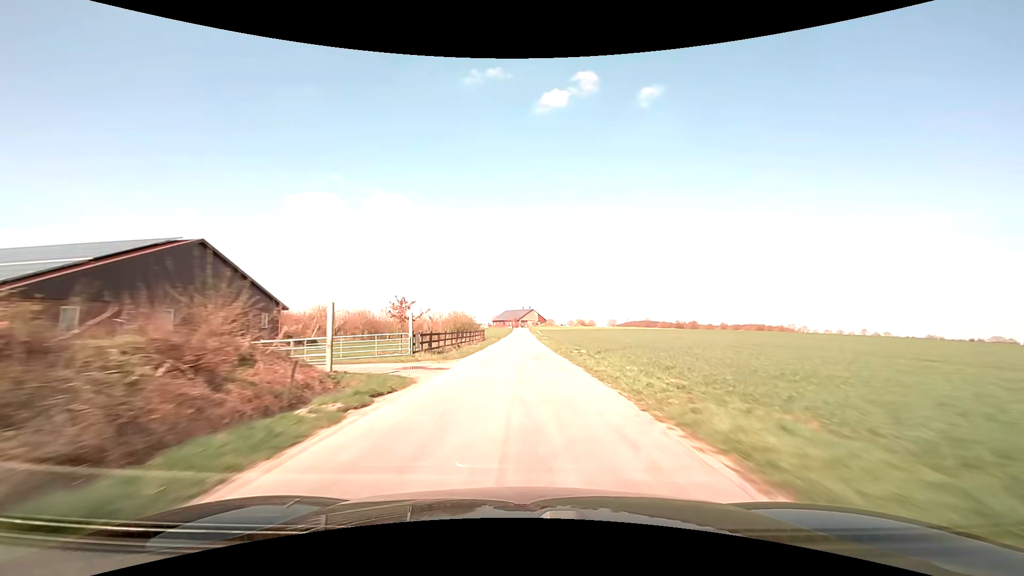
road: unclassified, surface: asphalt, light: Day
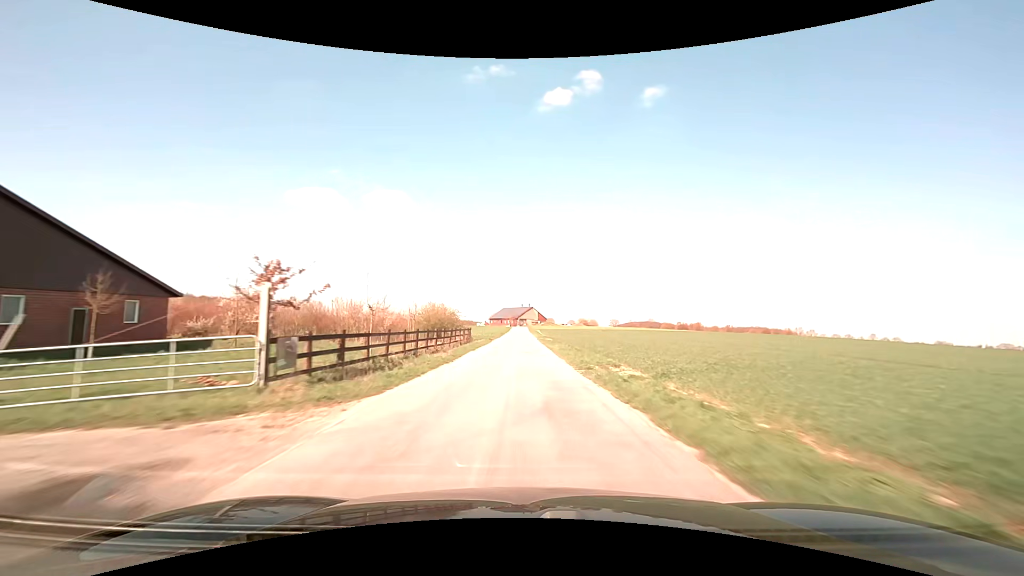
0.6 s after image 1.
(+0.1, +14.8) m; 0°
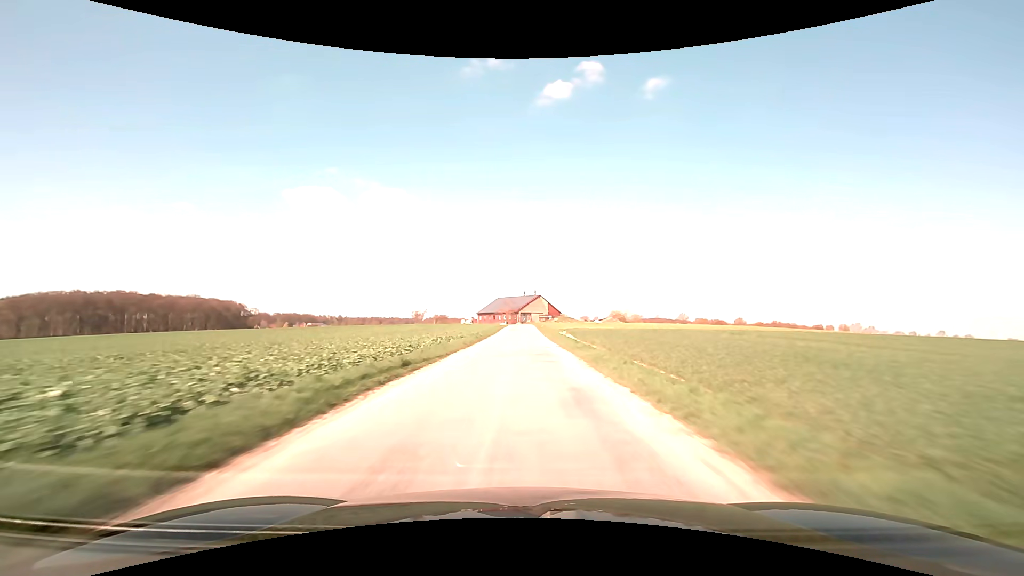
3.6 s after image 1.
(-0.5, +73.9) m; -1°
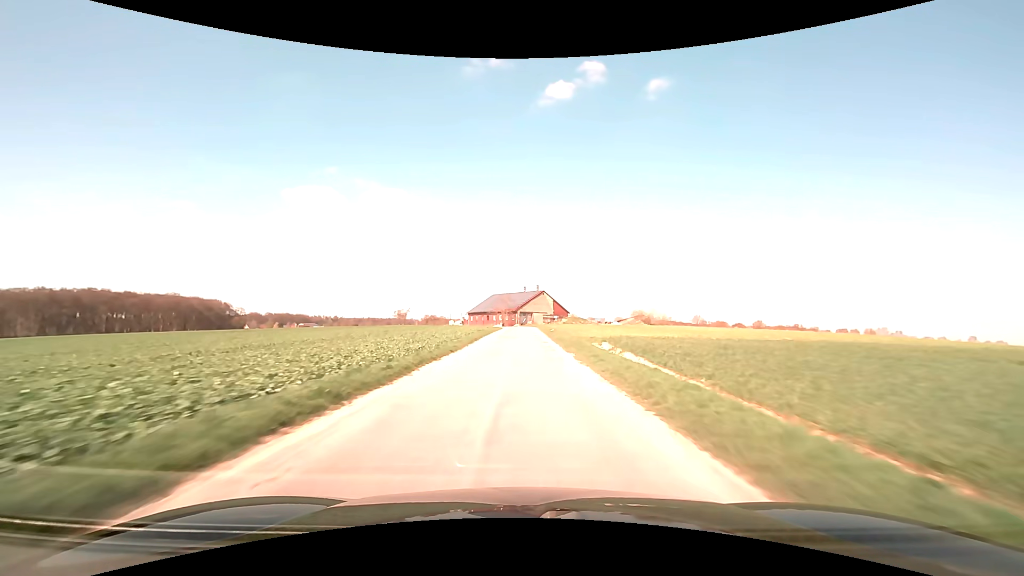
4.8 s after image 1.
(+0.1, +27.6) m; 0°
(0, +10) (0, +20) (0, +30) (0, +40) (0, +50) (0, +60) (0, +70) (0, +80) (-1, +90) (-4, +100) m
